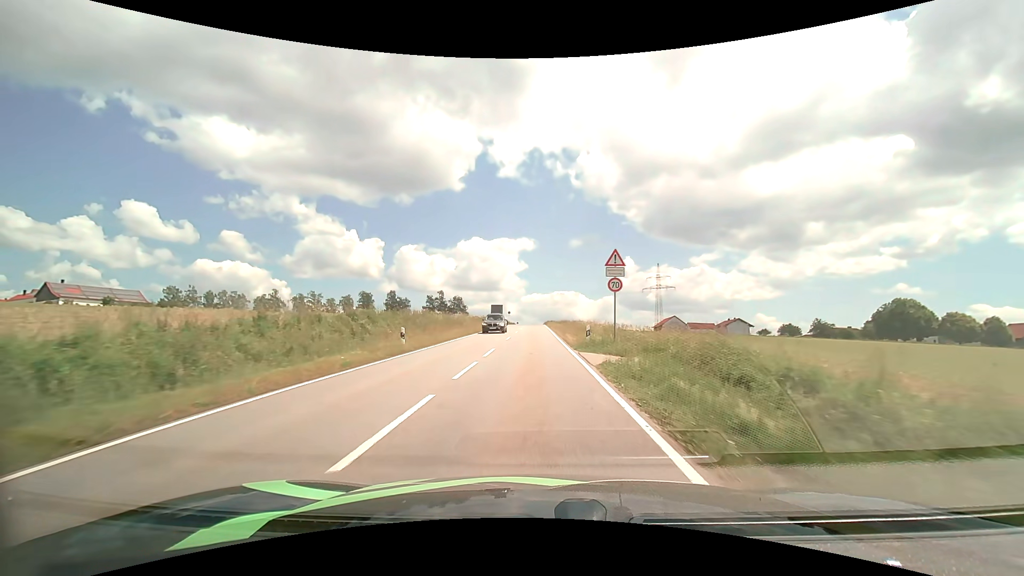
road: tertiary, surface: asphalt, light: Day
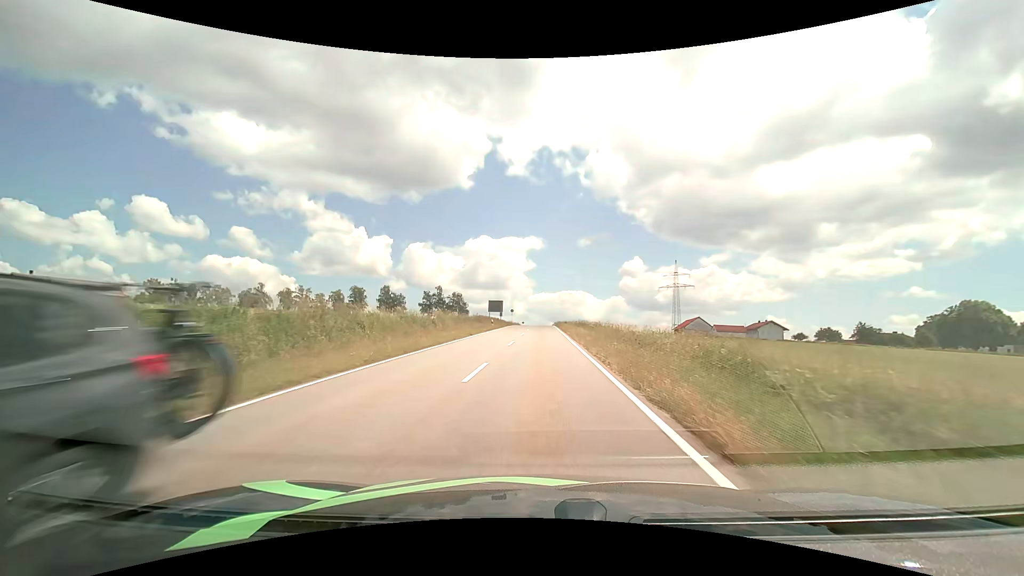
(-0.2, +19.2) m; -1°
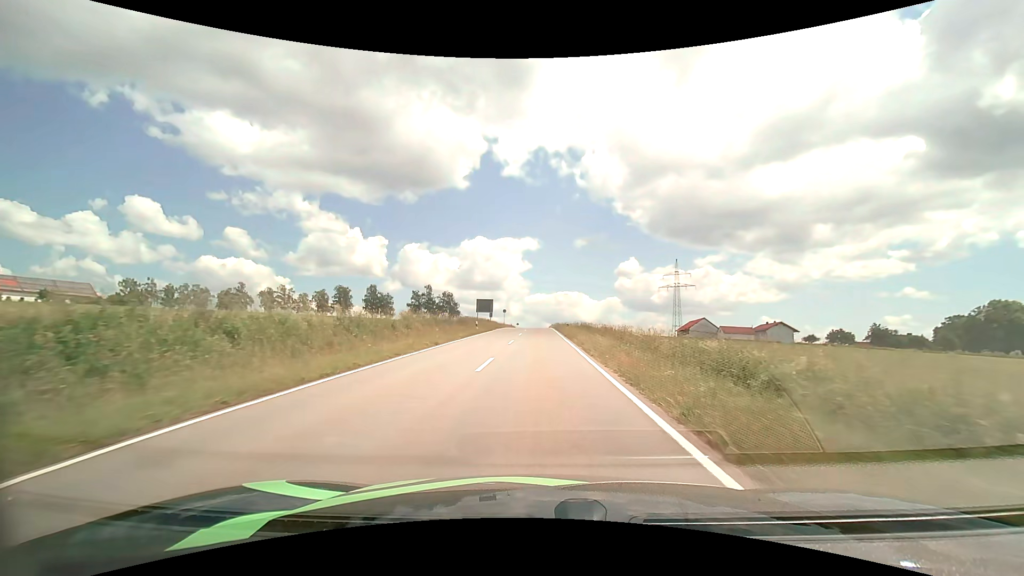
(0.0, +9.7) m; 0°
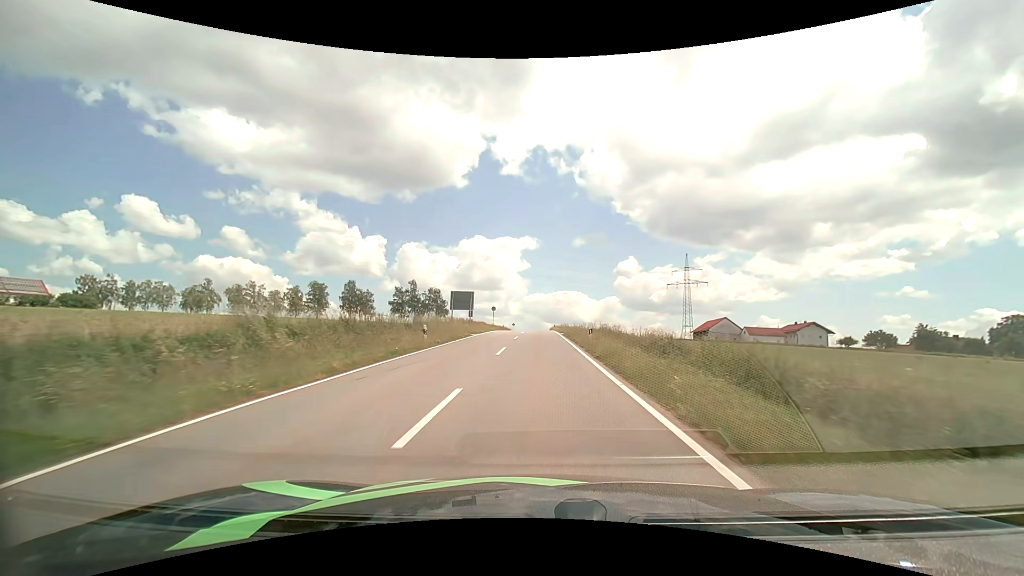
(0.0, +19.6) m; 0°
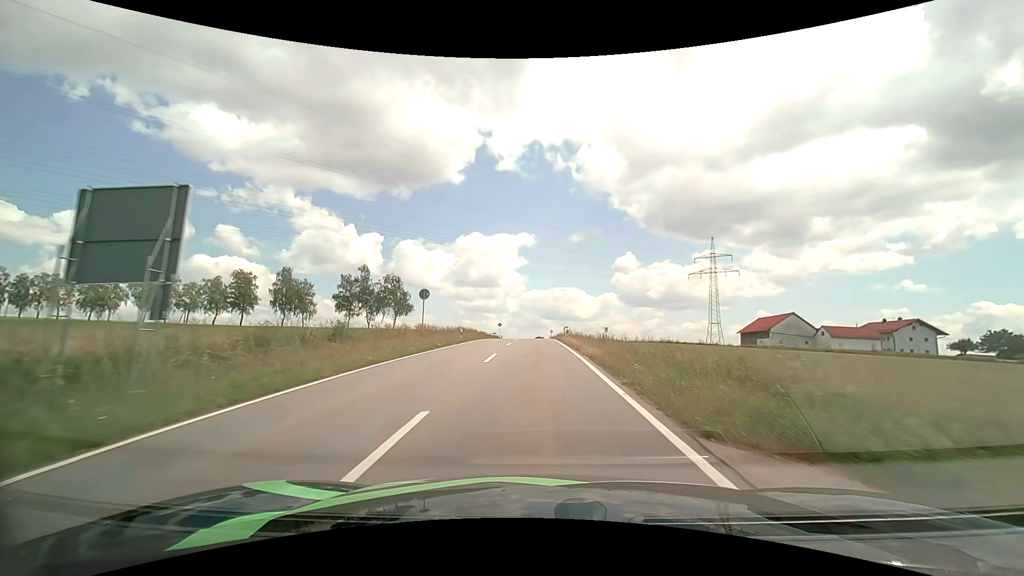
(+0.3, +39.3) m; 0°
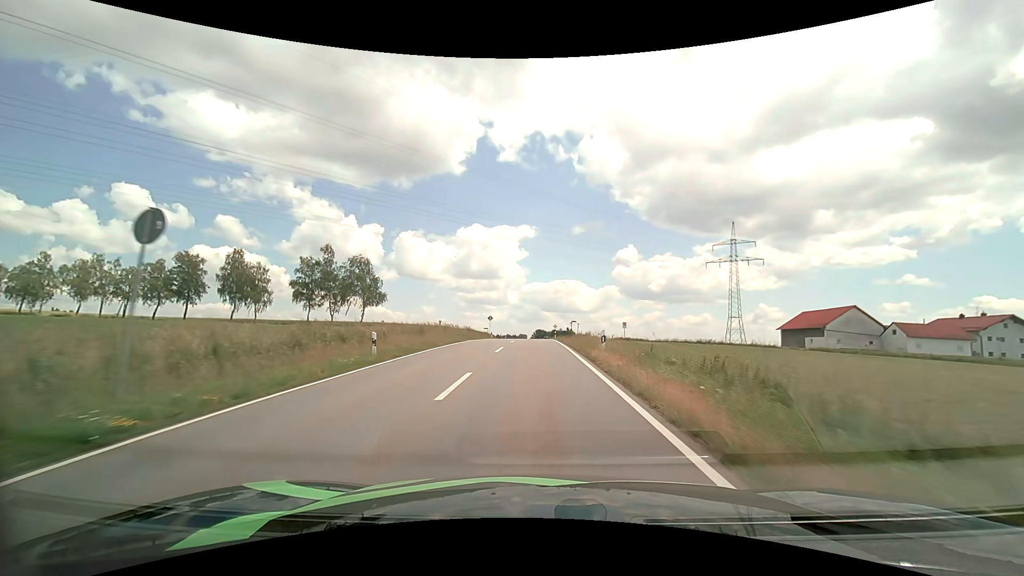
(0.0, +19.6) m; 0°
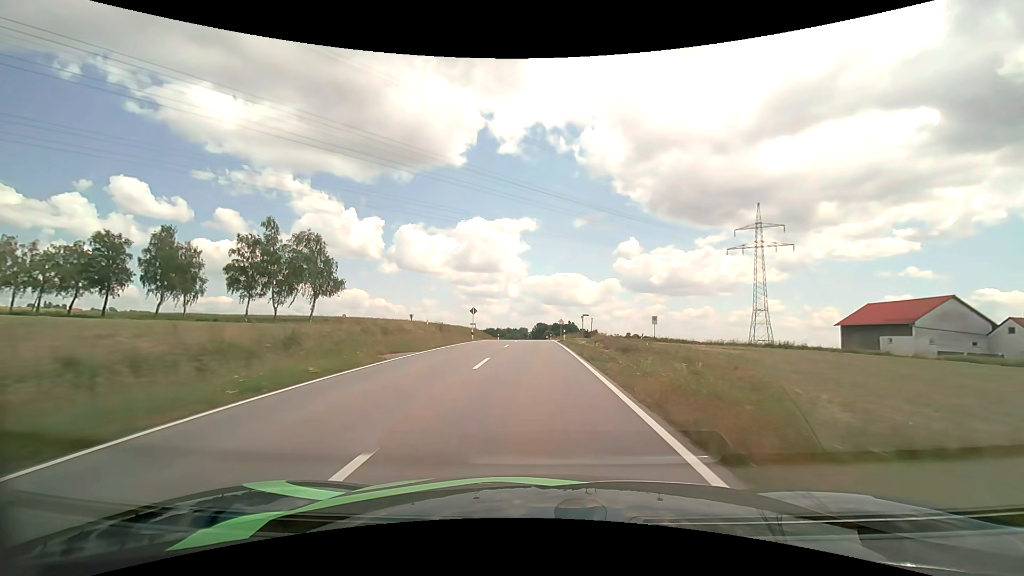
(0.0, +19.4) m; 0°
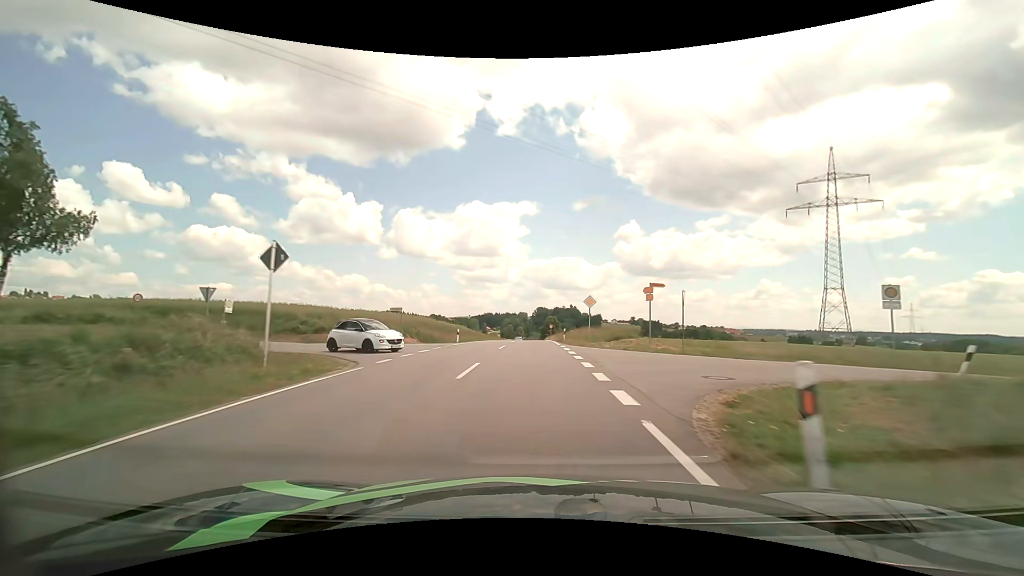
(0.0, +39.1) m; 0°
(0, +10) (0, +20) (0, +30) (0, +40) (0, +50) (0, +60) (0, +70) (-1, +80) (-1, +90) (-1, +100) m
